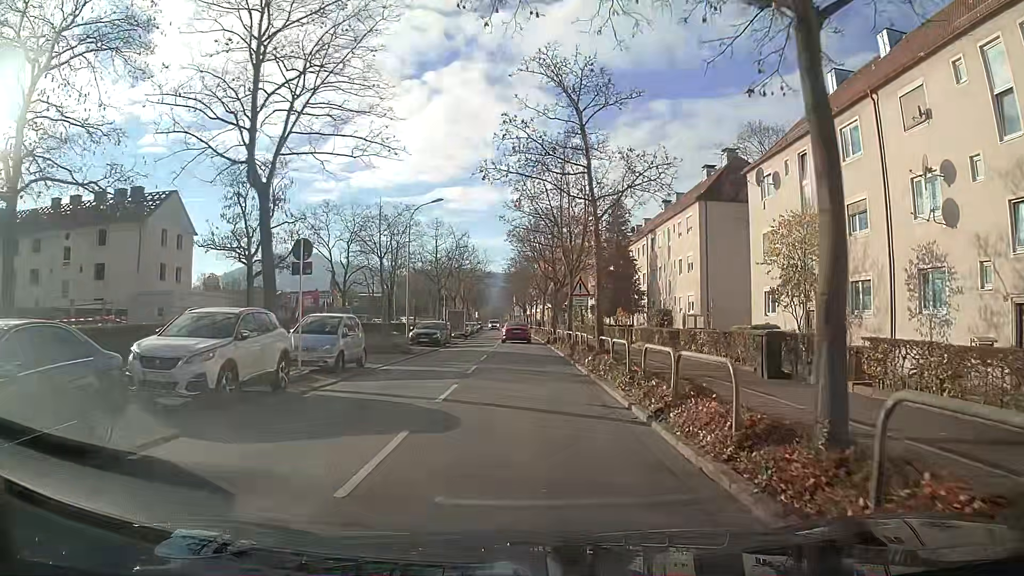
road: tertiary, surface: asphalt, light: Day
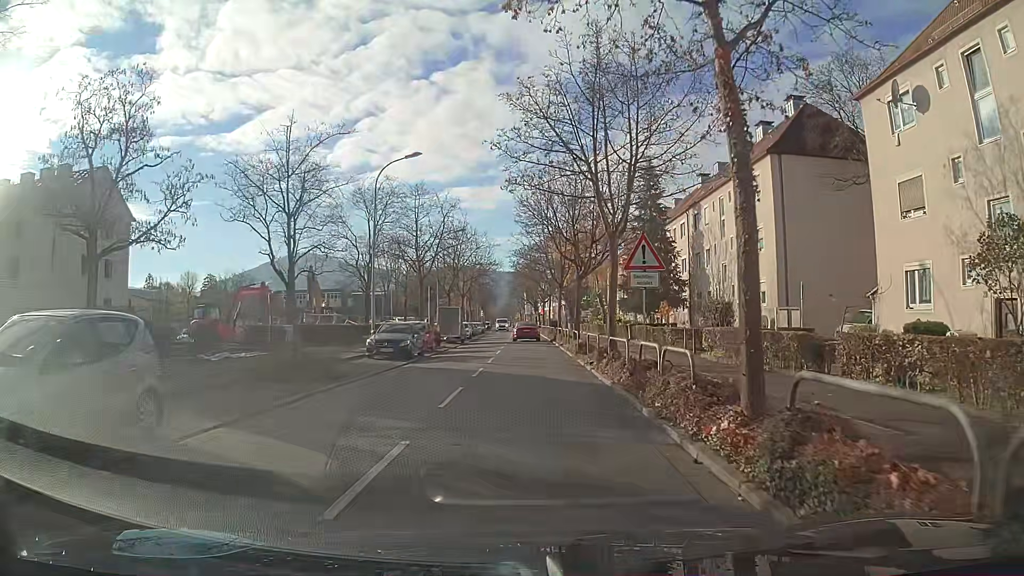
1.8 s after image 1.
(0.0, +12.8) m; 0°
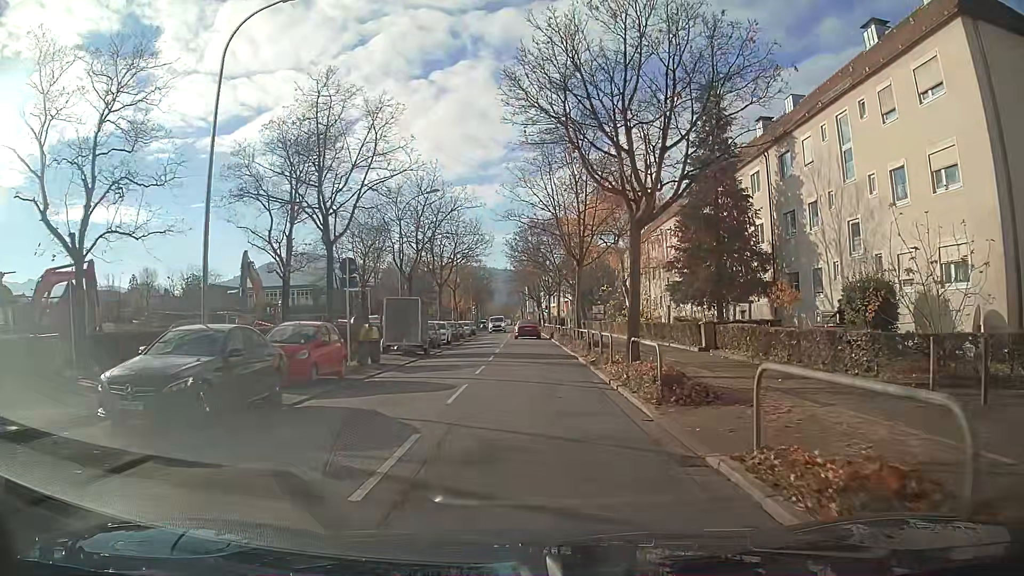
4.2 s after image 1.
(-0.1, +17.6) m; 0°
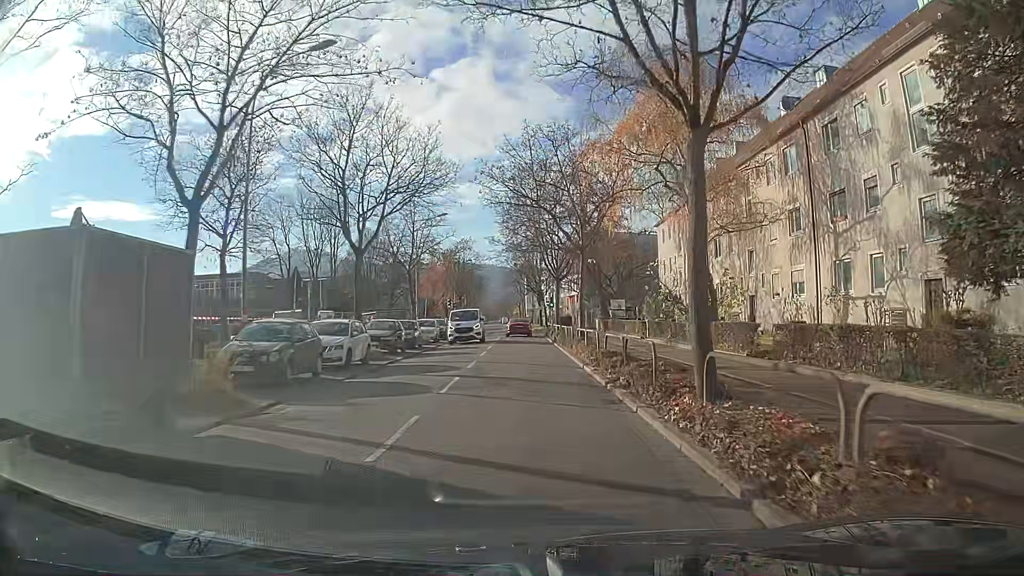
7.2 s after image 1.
(0.0, +23.0) m; 0°
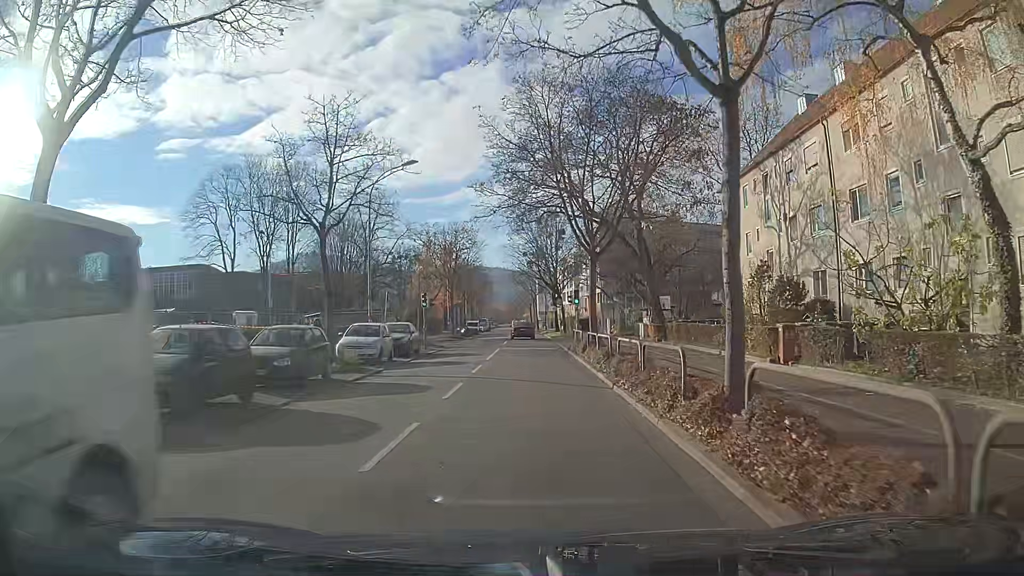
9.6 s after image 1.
(-0.3, +18.5) m; -1°
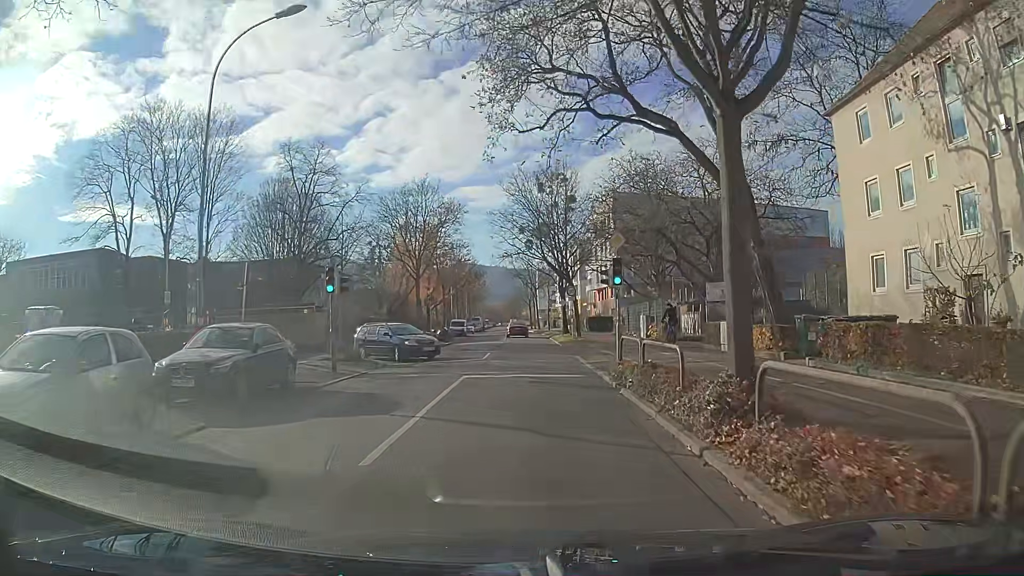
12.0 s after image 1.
(0.0, +17.9) m; 0°
